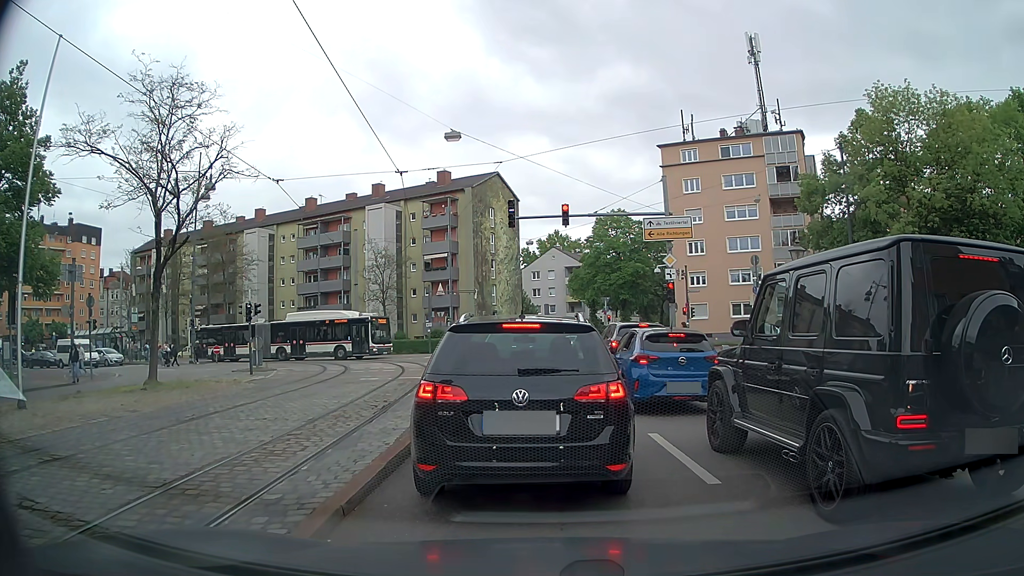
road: tertiary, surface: asphalt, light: Day
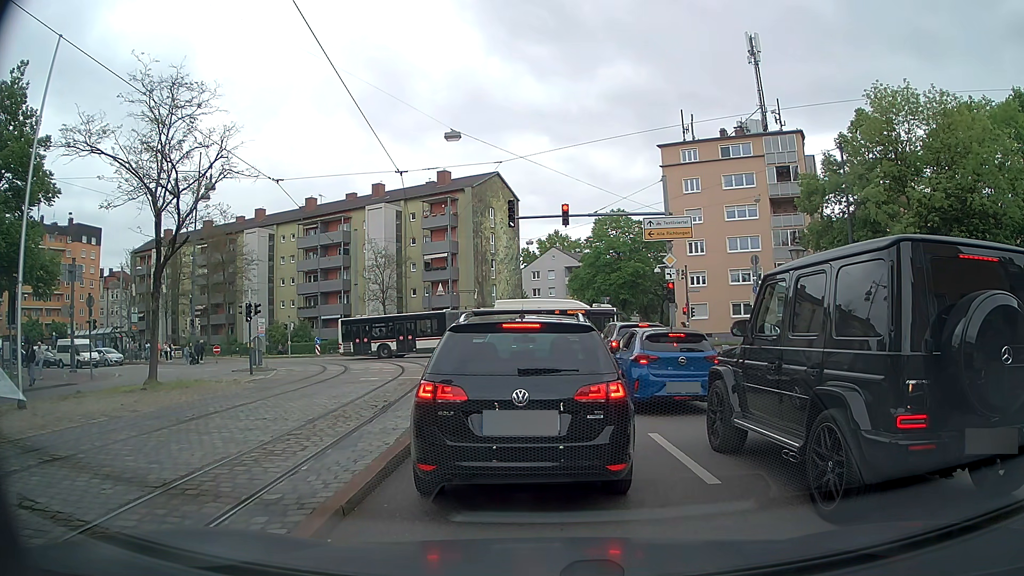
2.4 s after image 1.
(0.0, 0.0) m; 0°
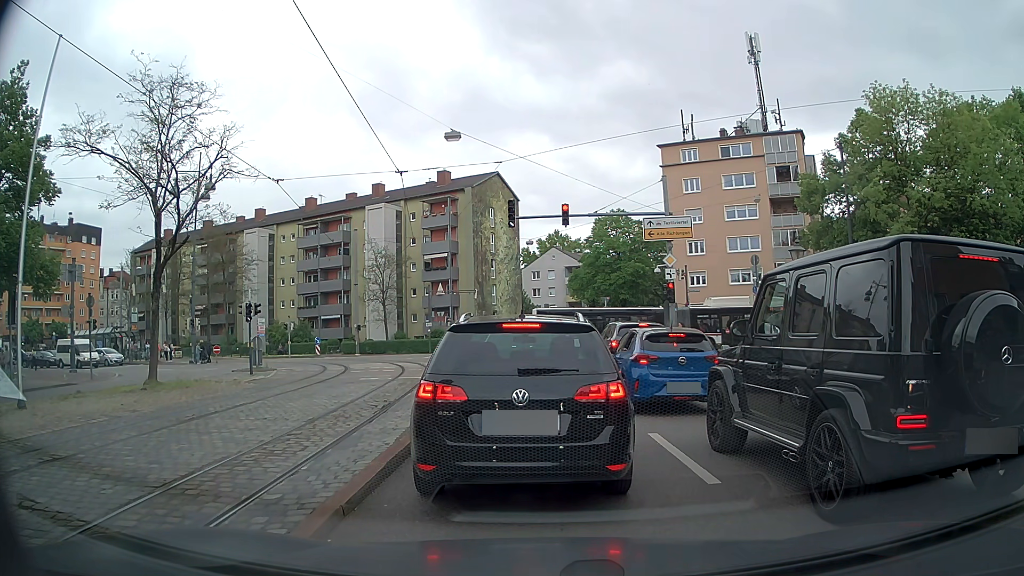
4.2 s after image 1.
(0.0, 0.0) m; 0°
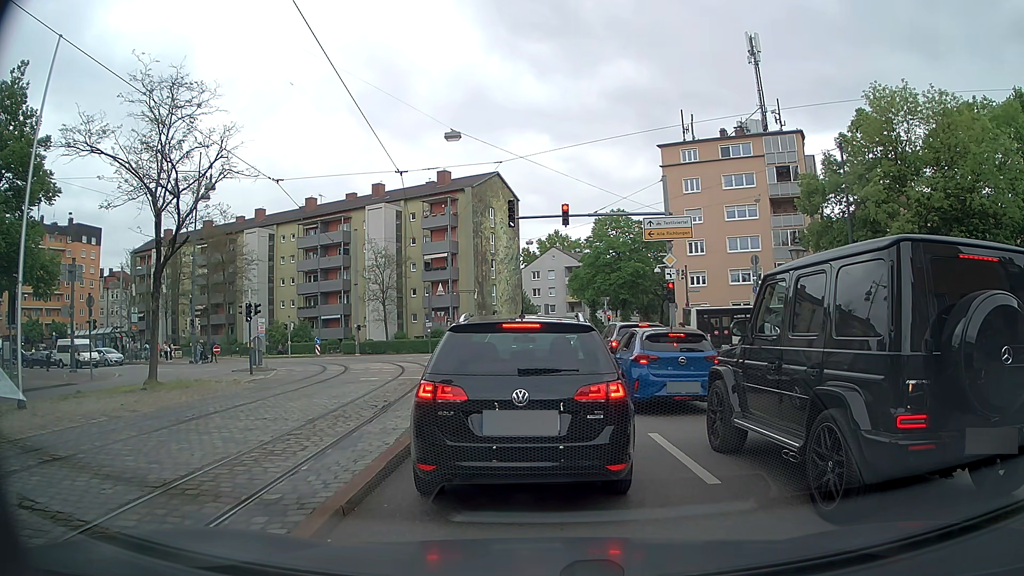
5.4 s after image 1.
(0.0, 0.0) m; 0°
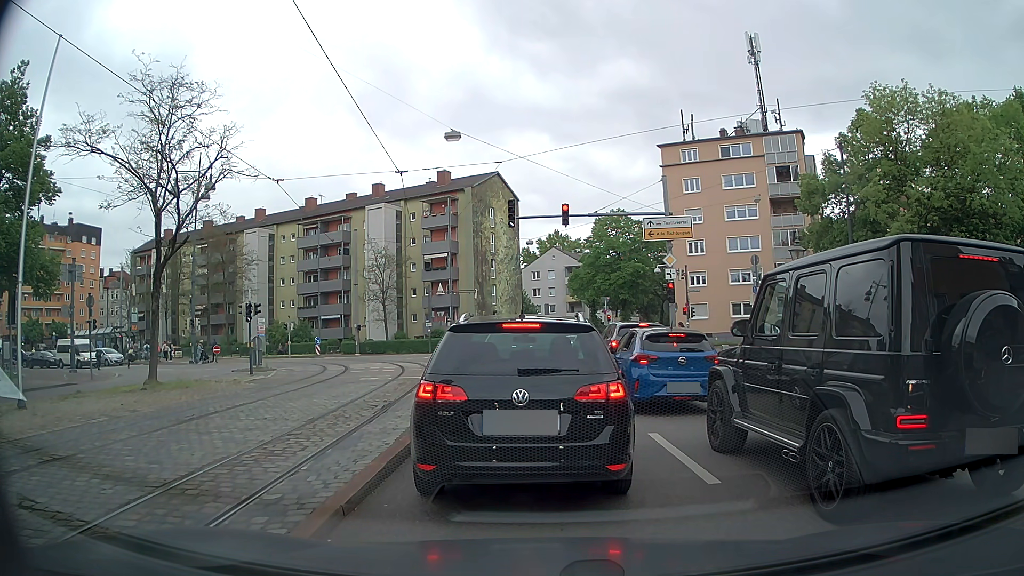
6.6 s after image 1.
(0.0, 0.0) m; 0°
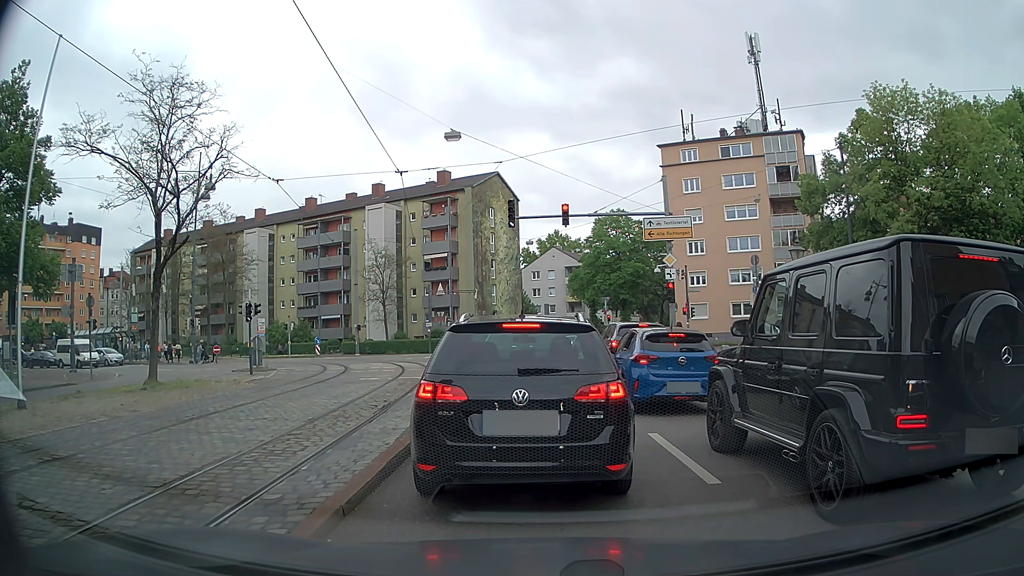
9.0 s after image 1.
(0.0, 0.0) m; 0°
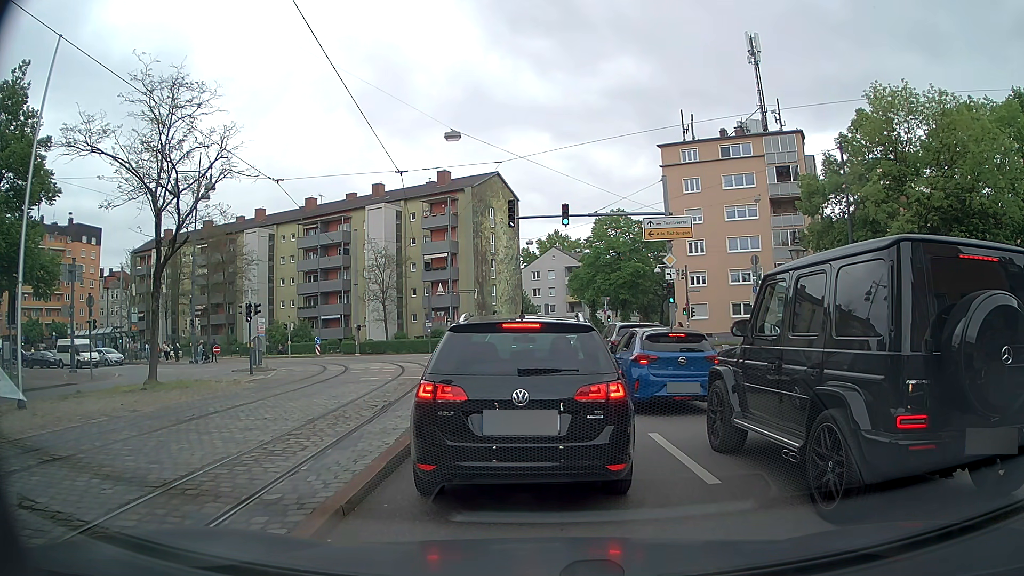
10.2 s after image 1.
(0.0, 0.0) m; 0°
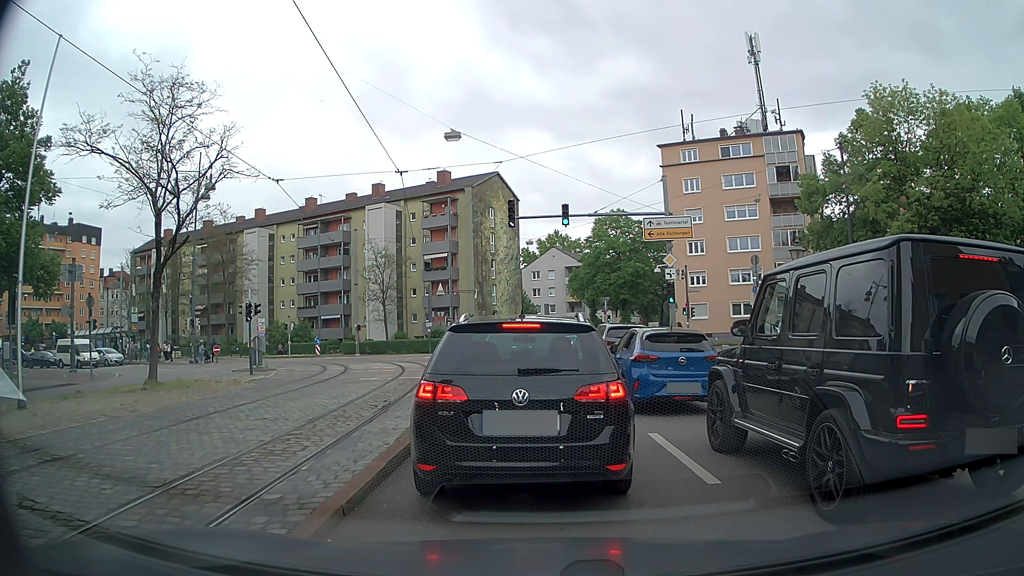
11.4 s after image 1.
(0.0, 0.0) m; 0°
(0, +10) (0, +20) (-1, +30) (-1, +40) (-5, +49) (-13, +55) (-22, +59) (-32, +63) (-41, +66) (-50, +69) m
